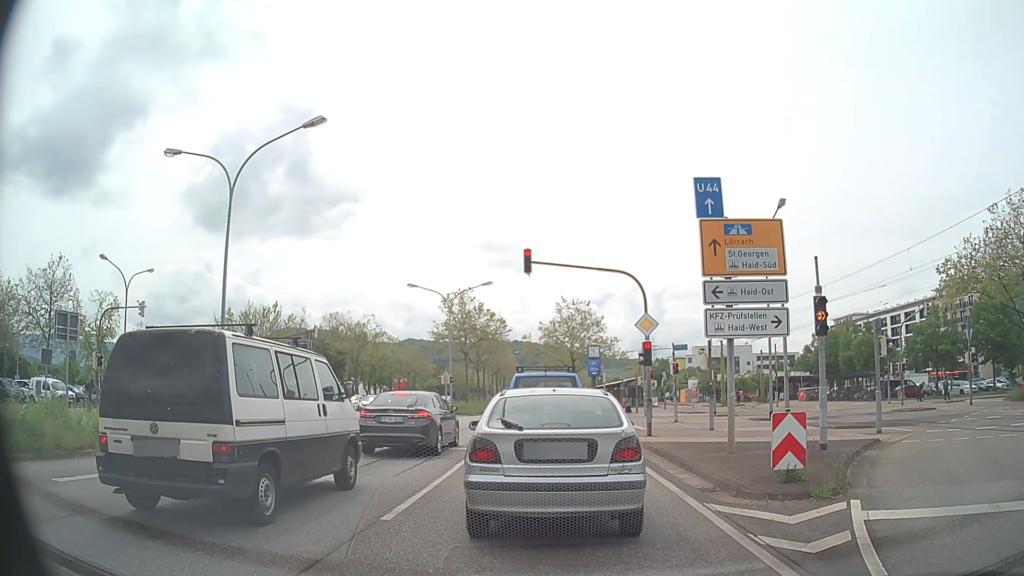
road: primary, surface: asphalt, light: Day
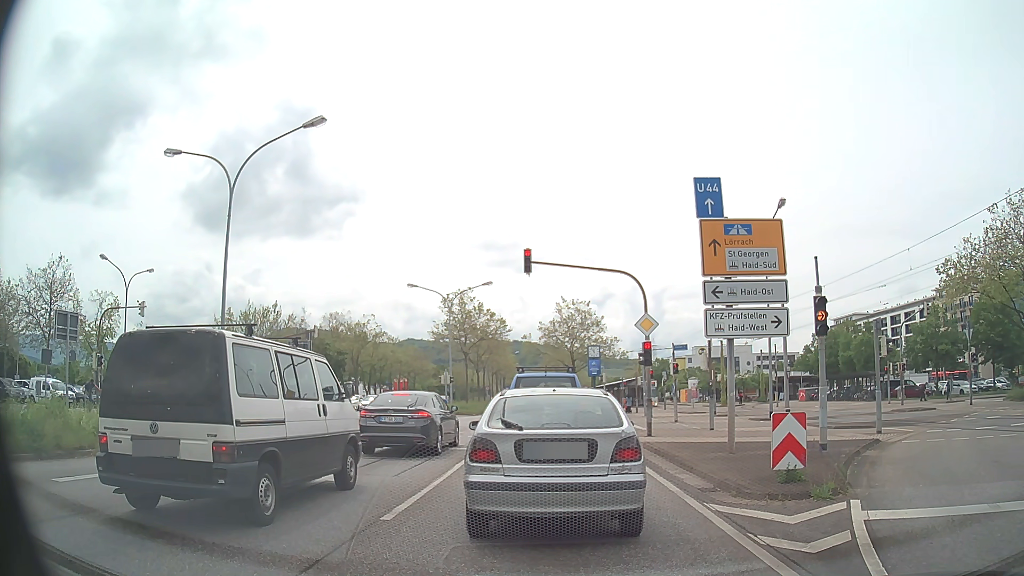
(0.0, 0.0) m; 0°
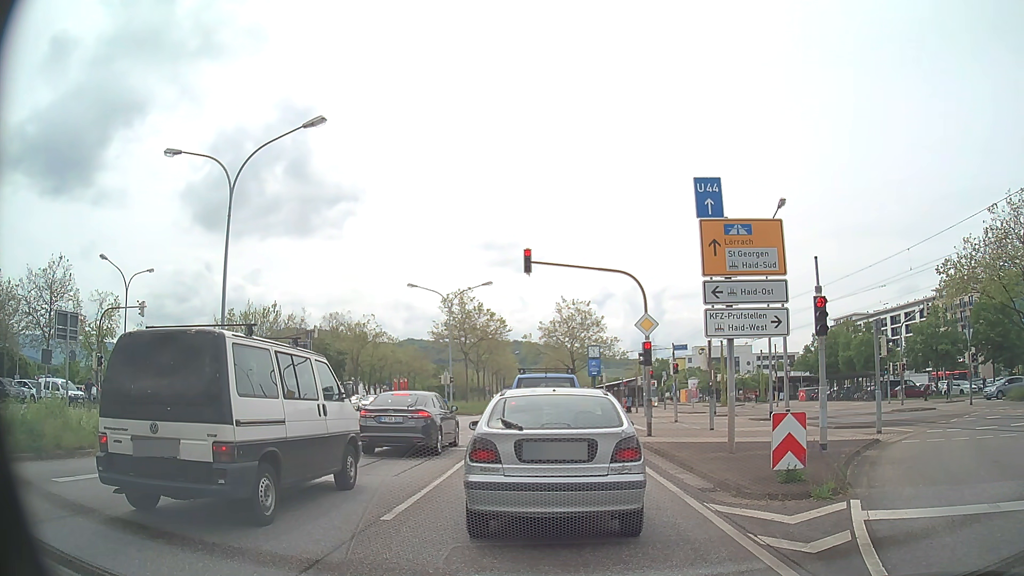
(0.0, 0.0) m; 0°
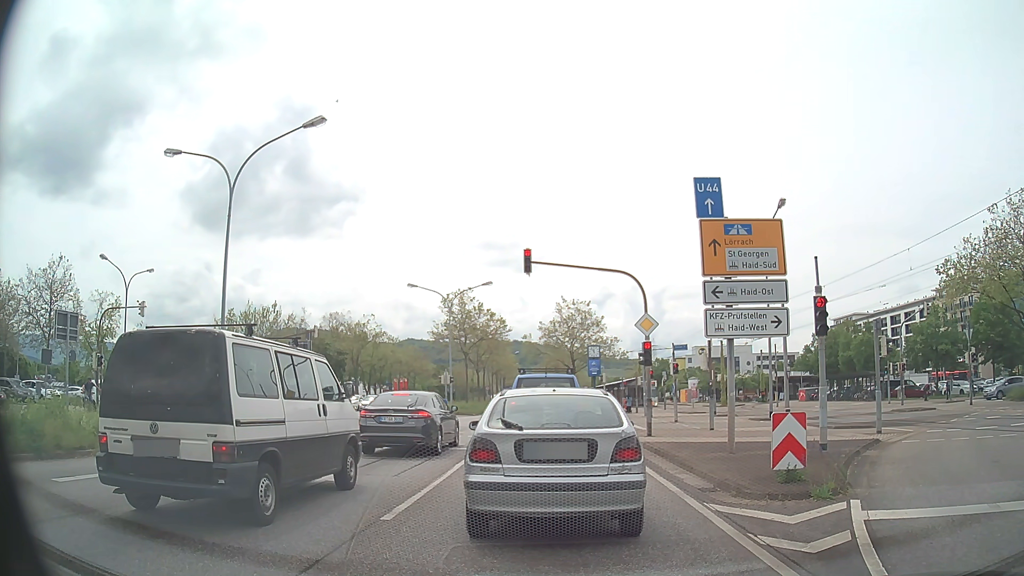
(0.0, 0.0) m; 0°
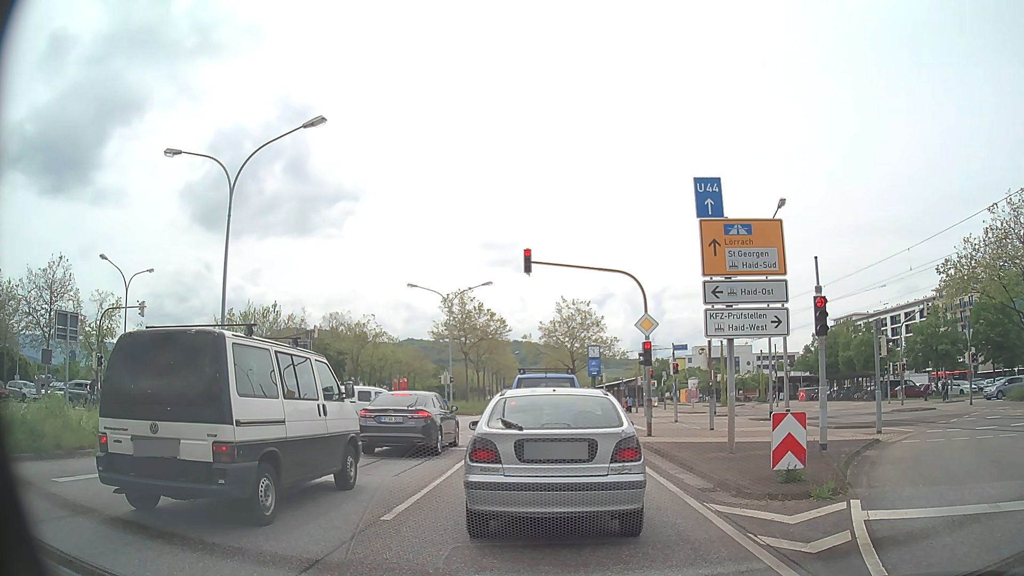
(0.0, 0.0) m; 0°
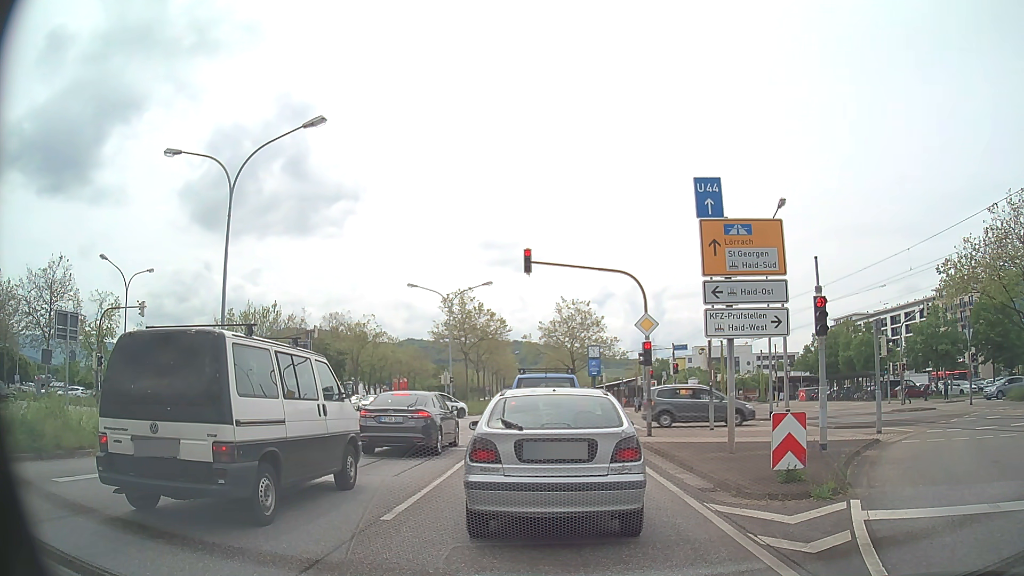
(0.0, 0.0) m; 0°
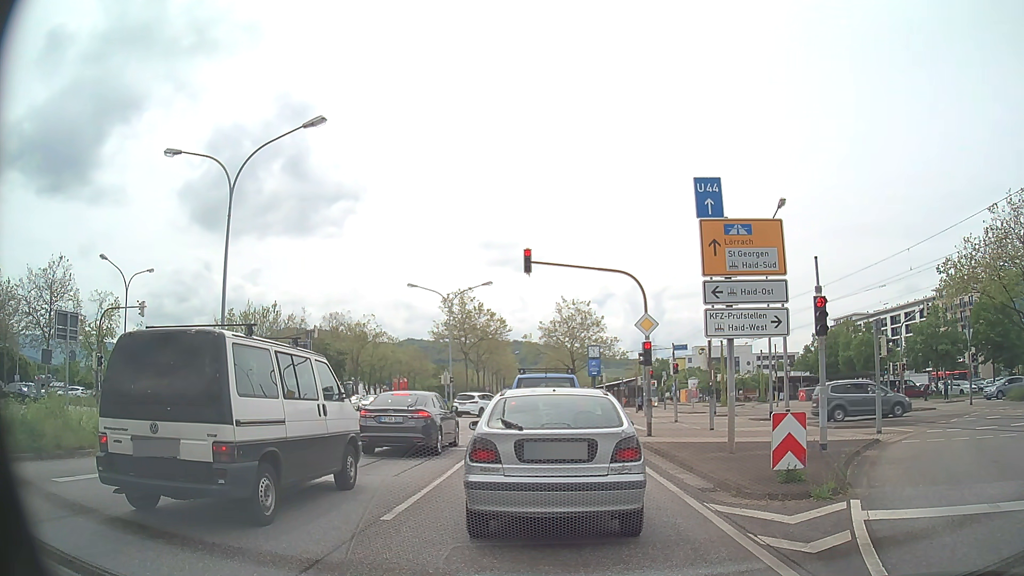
(0.0, 0.0) m; 0°
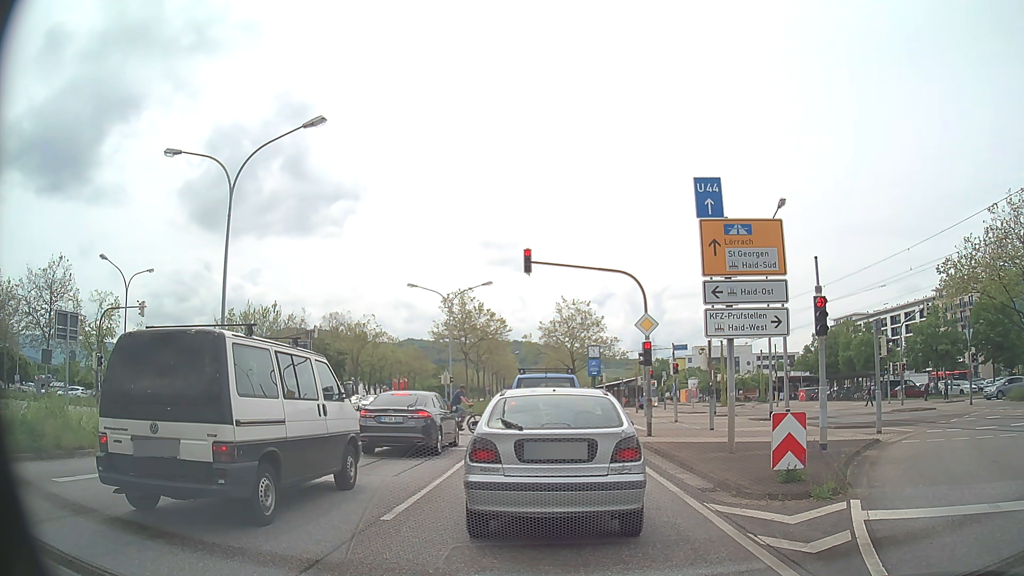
(0.0, 0.0) m; 0°
